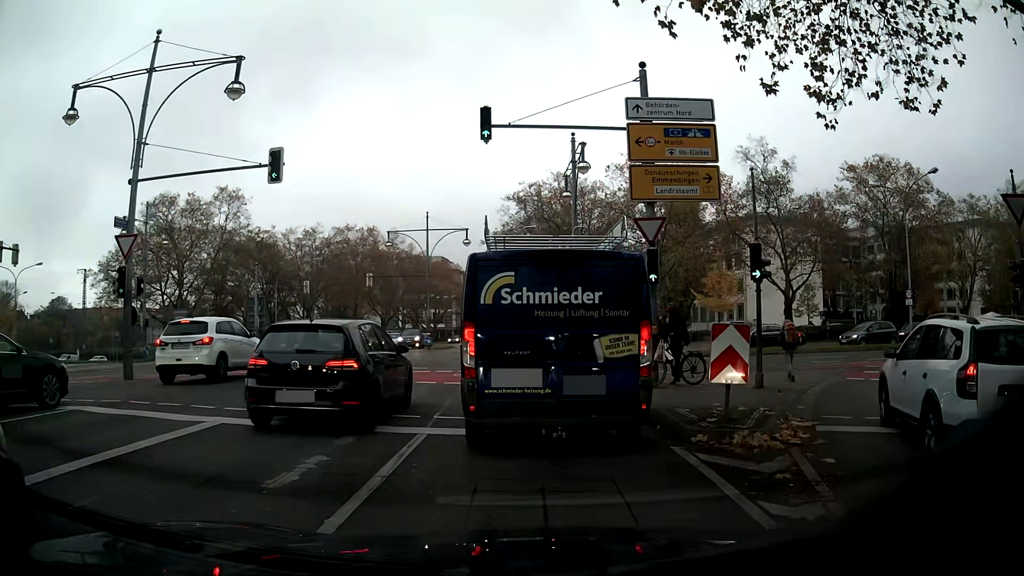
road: primary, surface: asphalt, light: Day
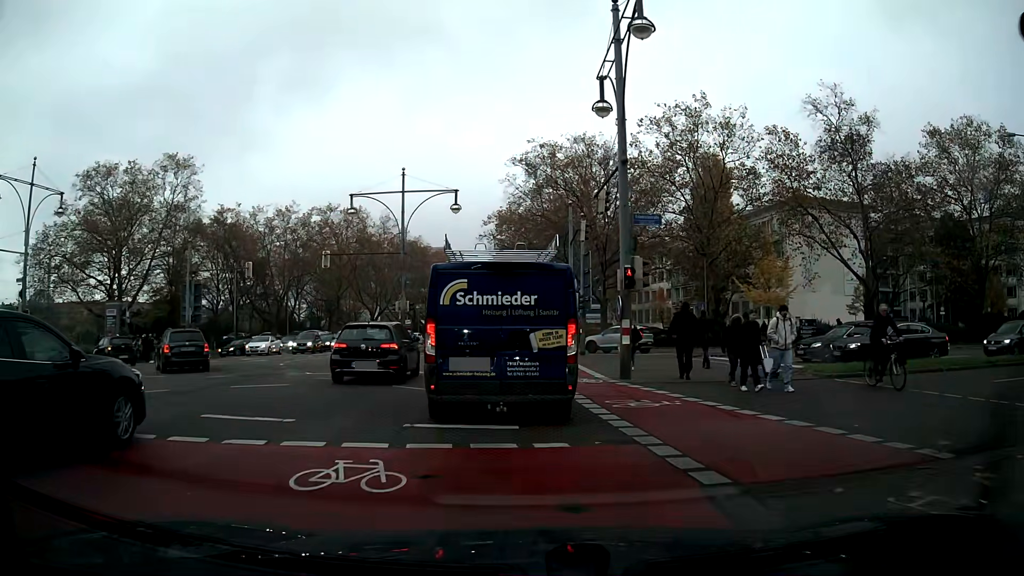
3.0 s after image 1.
(-0.3, +14.3) m; -2°
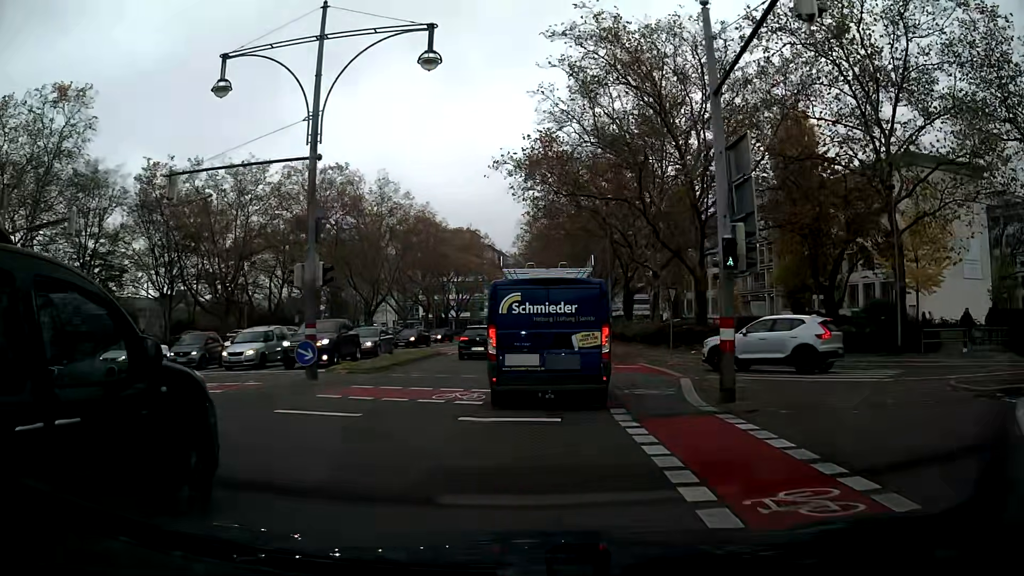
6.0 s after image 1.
(-0.8, +21.8) m; -2°
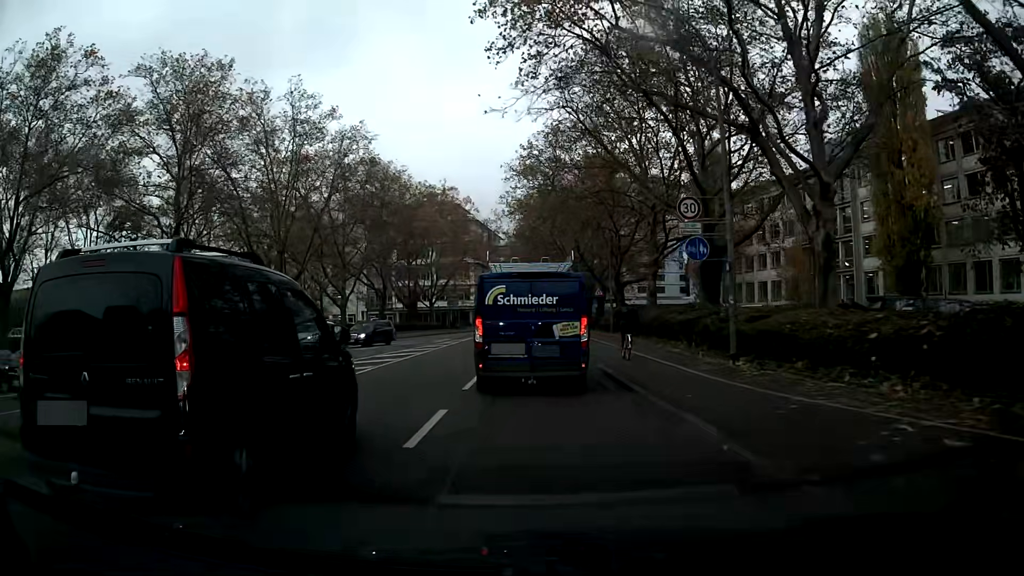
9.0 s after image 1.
(+0.2, +27.3) m; 0°
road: secondary
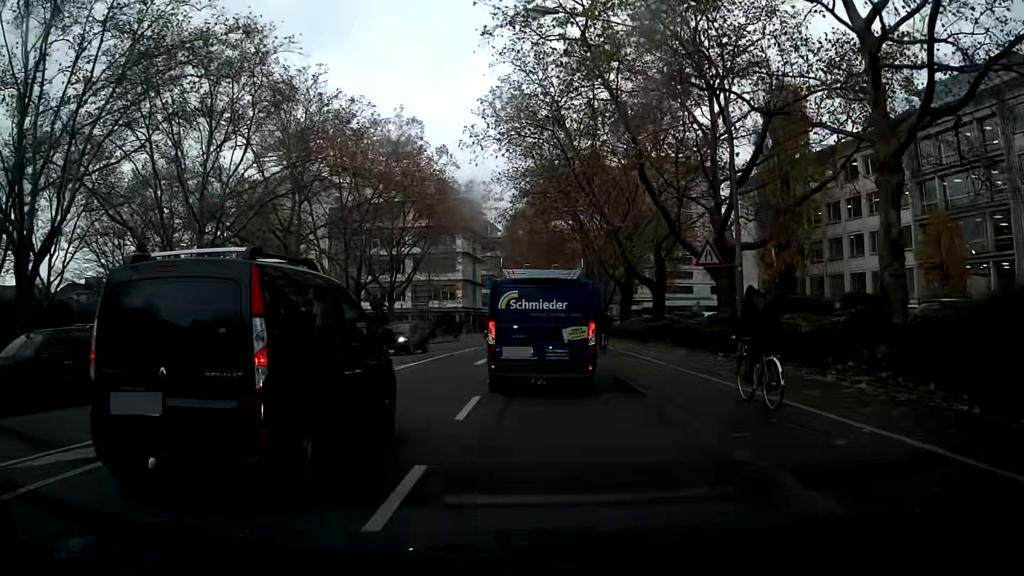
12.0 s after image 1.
(-0.1, +27.9) m; 0°
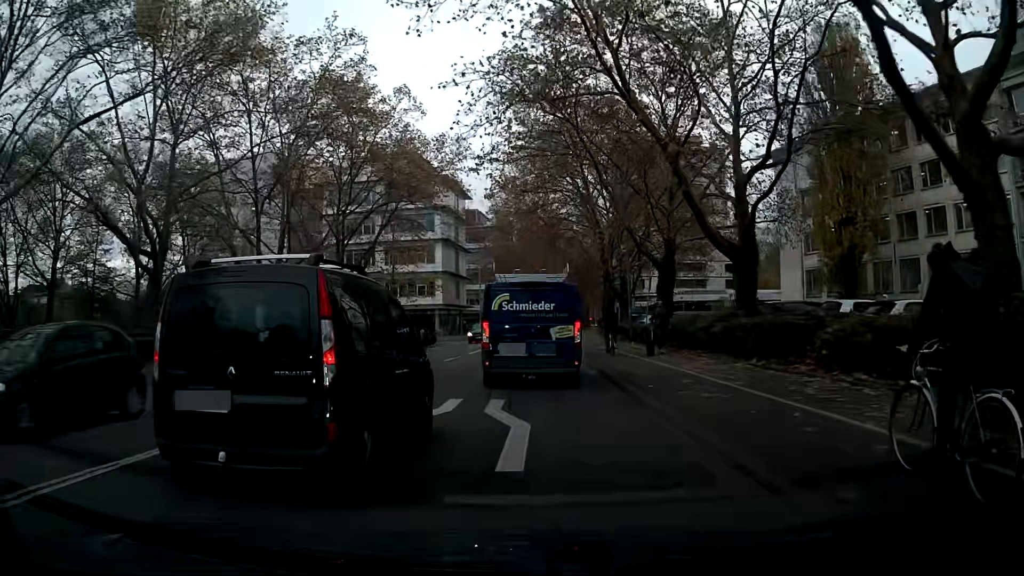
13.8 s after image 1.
(+0.1, +16.0) m; +1°
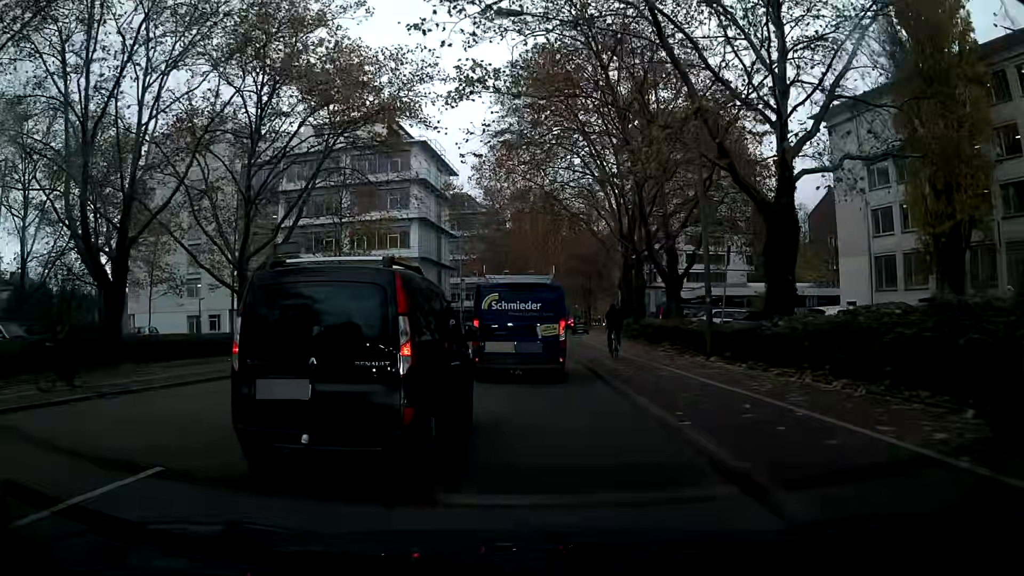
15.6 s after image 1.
(+0.1, +15.4) m; 0°
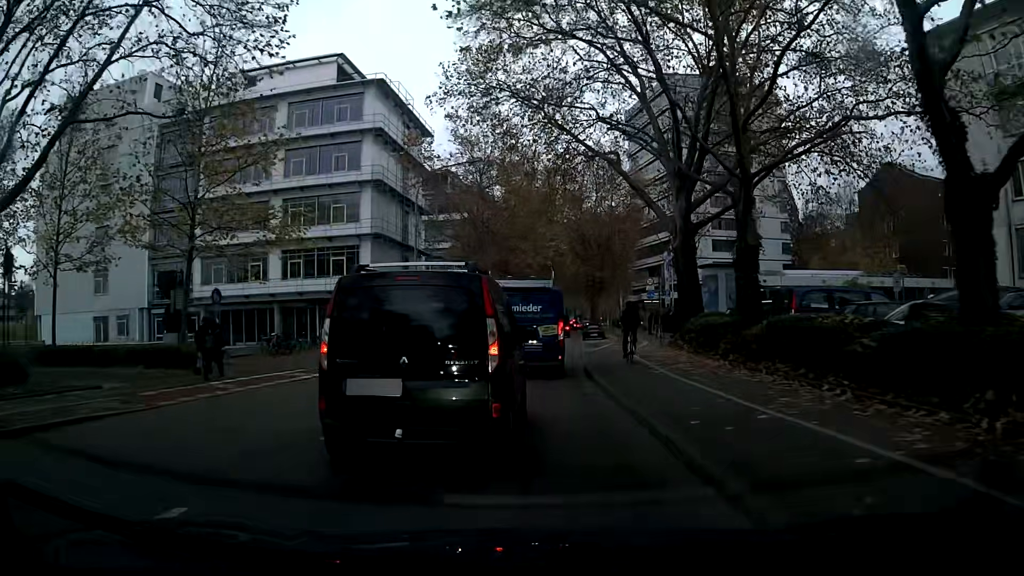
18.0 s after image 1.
(+0.1, +18.9) m; +1°
(0, +10) (0, +20) (+1, +30) (+1, +40) (+2, +50) (+2, +60) (+3, +70) (+4, +80) (+5, +90) (+5, +100) m
